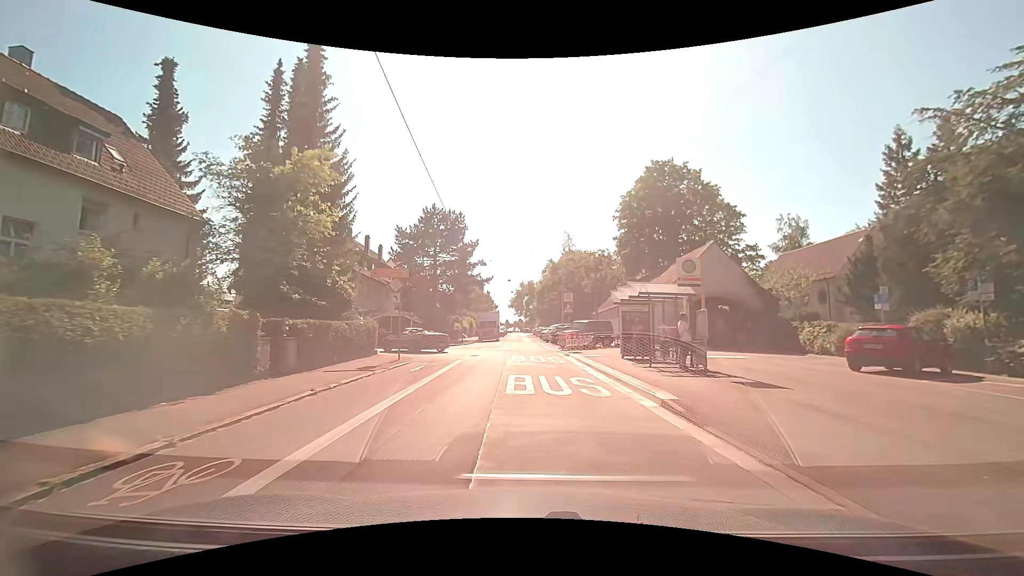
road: tertiary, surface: asphalt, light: Day
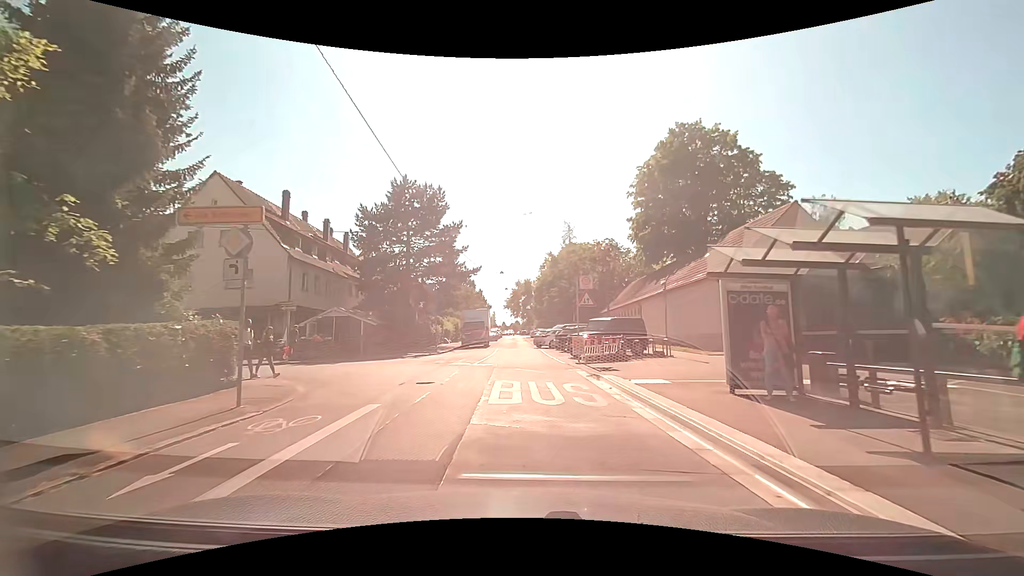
(+0.1, +11.3) m; +1°
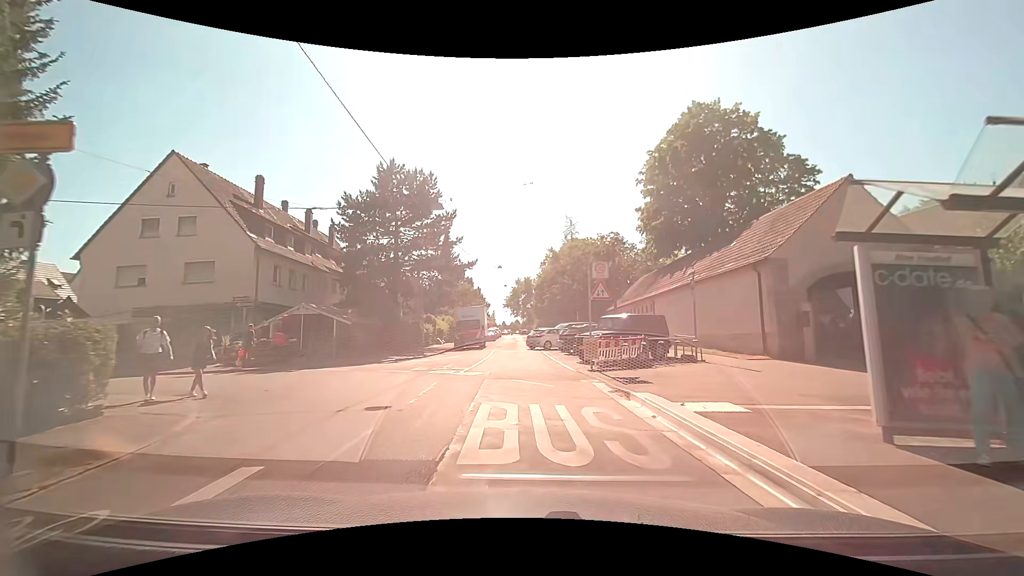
(0.0, +4.1) m; 0°
